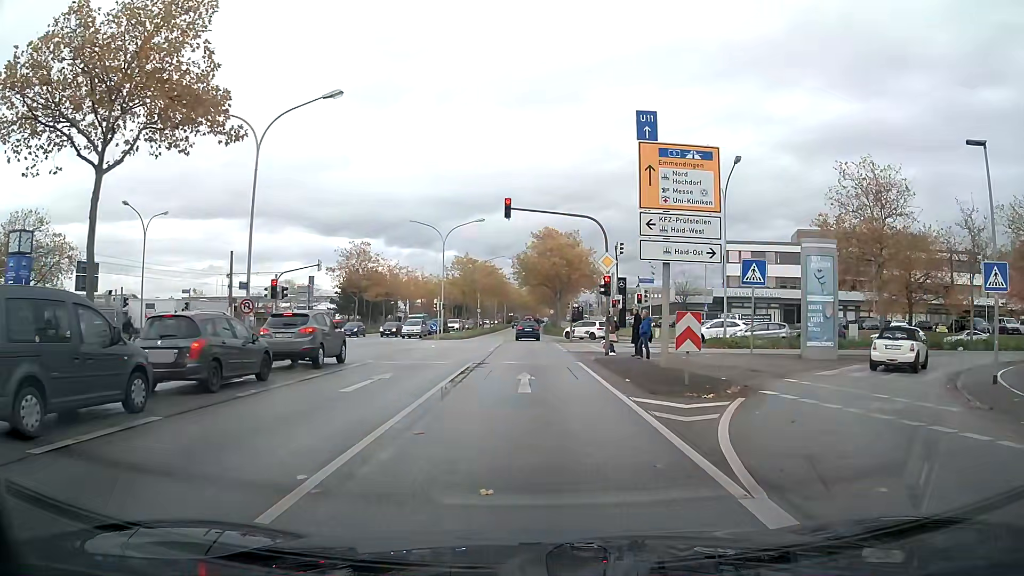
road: primary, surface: asphalt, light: Day
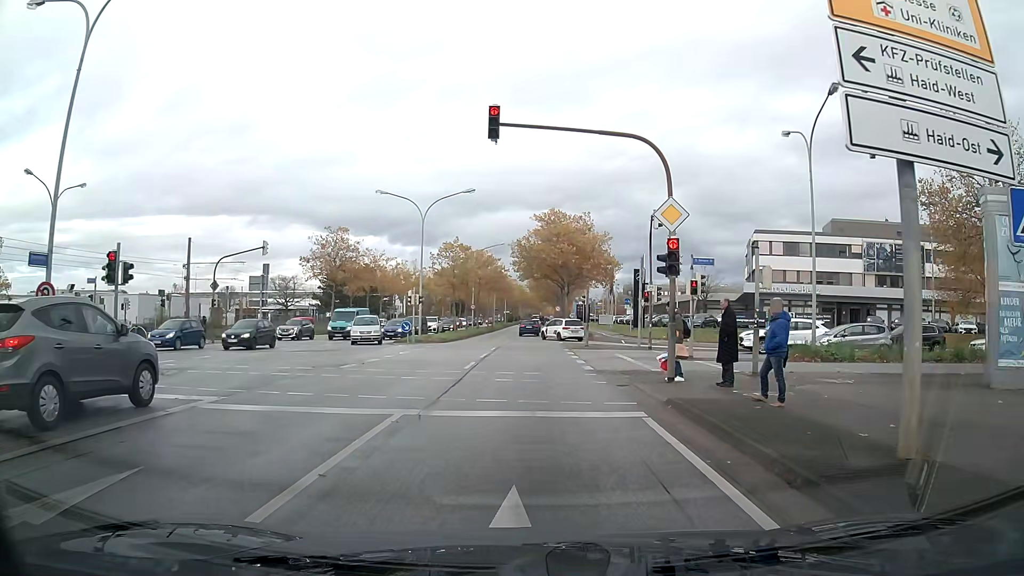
(0.0, +11.8) m; 0°
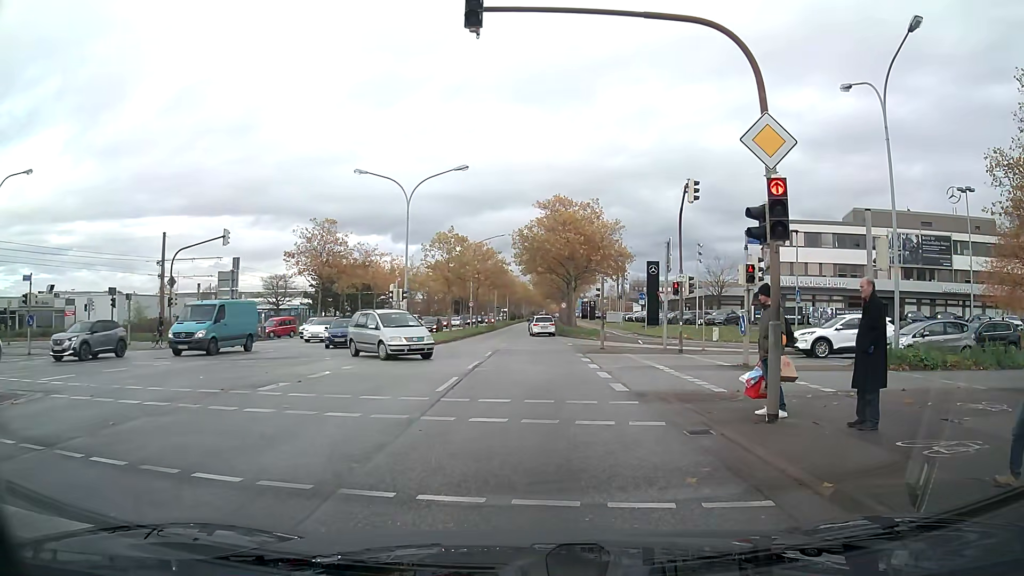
(0.0, +5.9) m; 0°
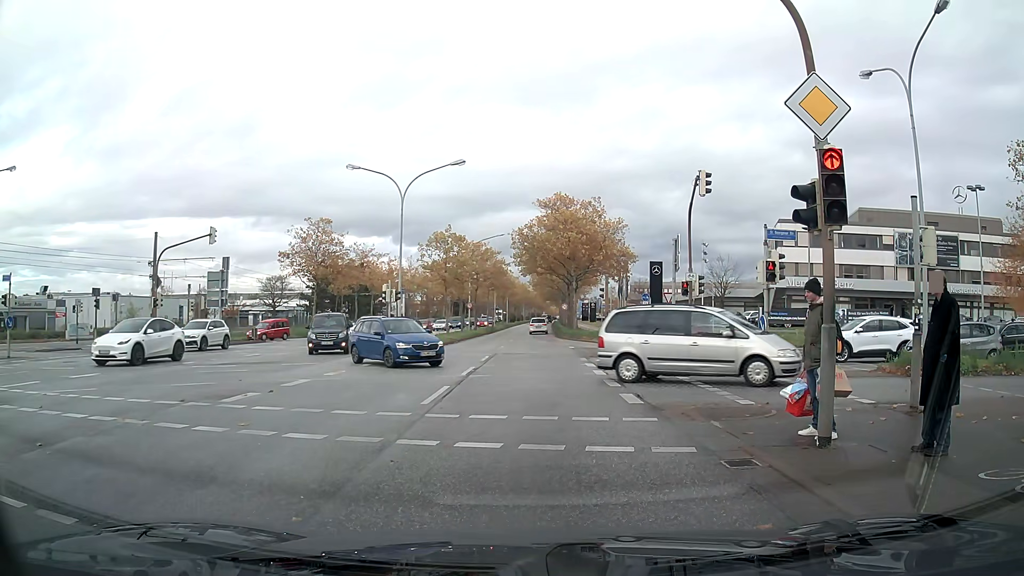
(0.0, +1.5) m; -1°
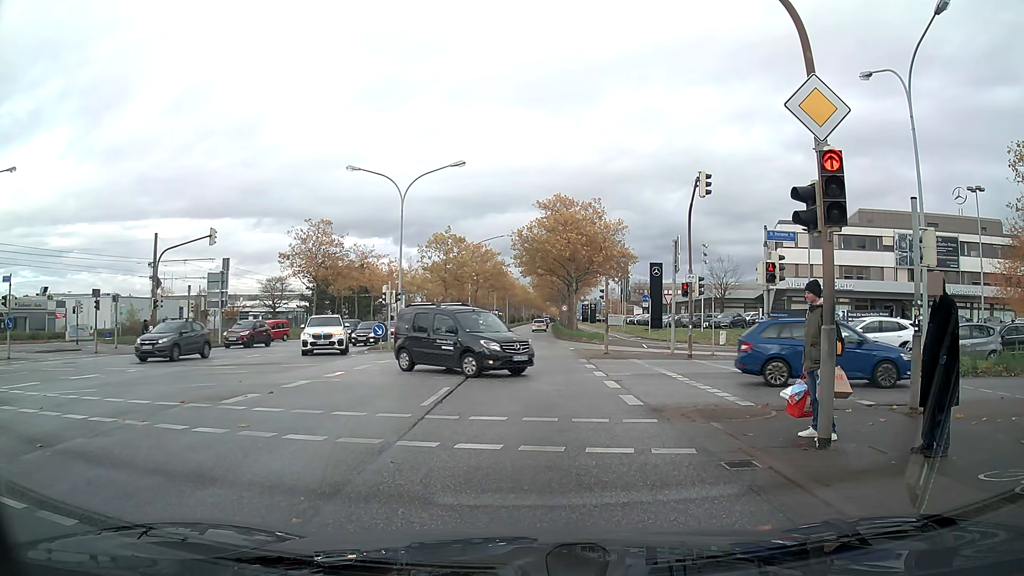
(0.0, +0.1) m; 0°
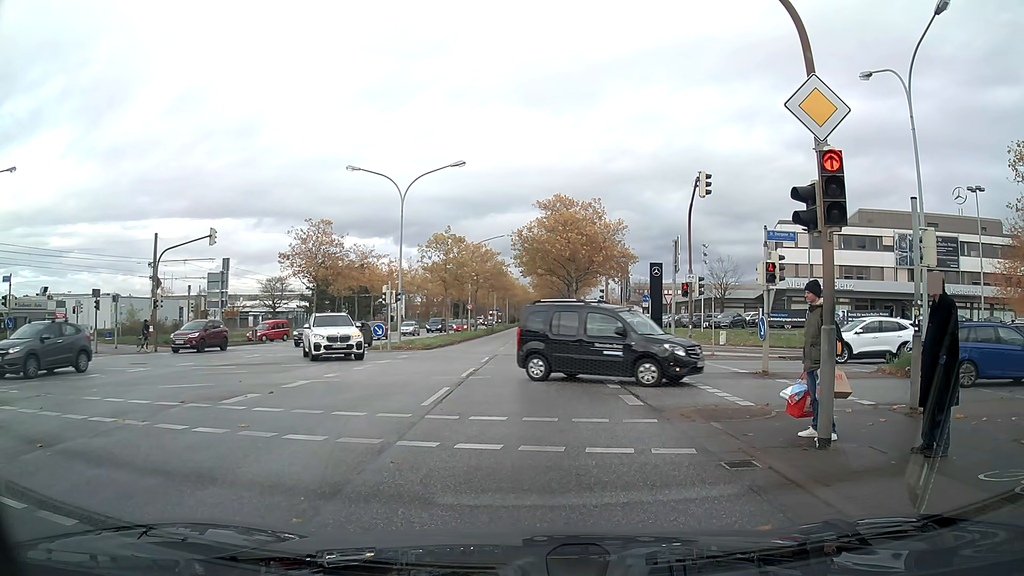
(0.0, 0.0) m; 0°
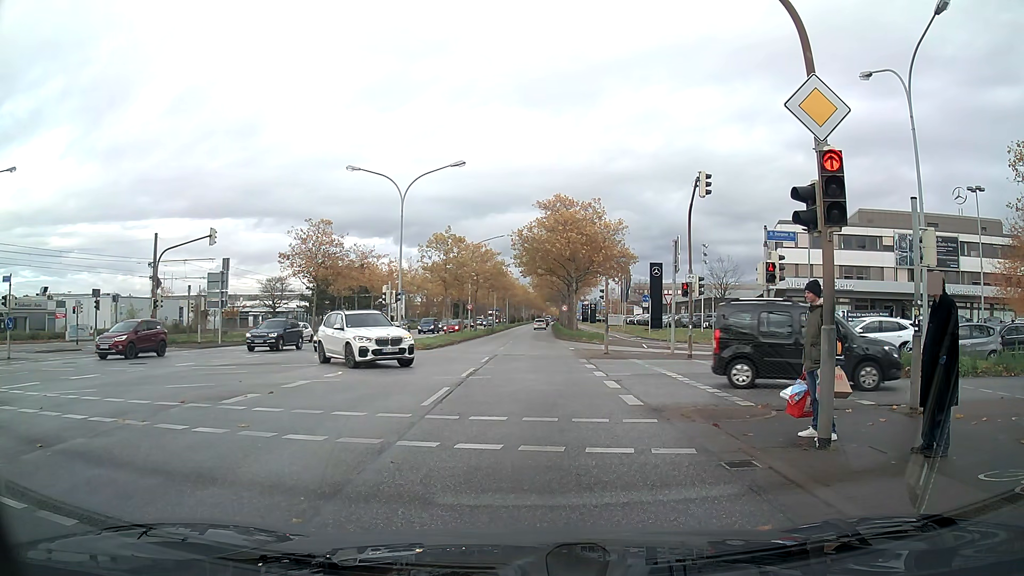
(0.0, 0.0) m; 0°
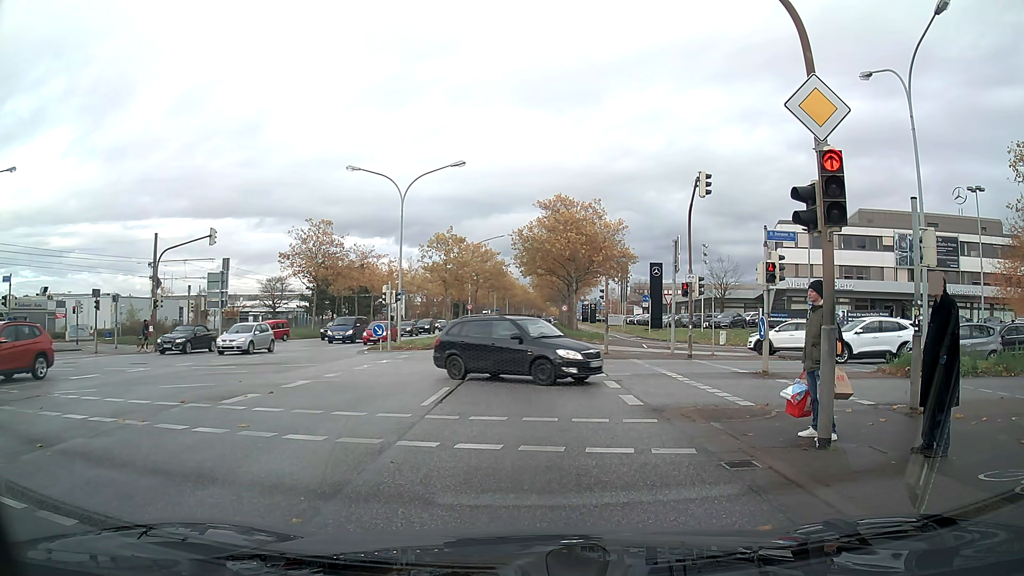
(0.0, 0.0) m; 0°
(0, +10) (0, +20) (+1, +30) (+1, +40) (+1, +50) (+1, +60) (+1, +70) (+1, +80) (+2, +90) (+2, +100) m
